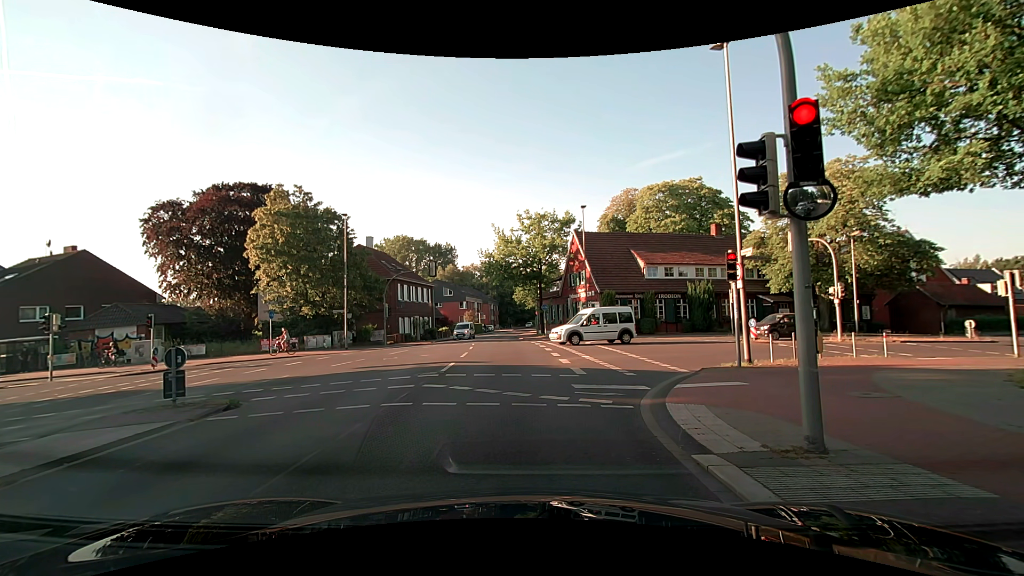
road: secondary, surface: asphalt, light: Day
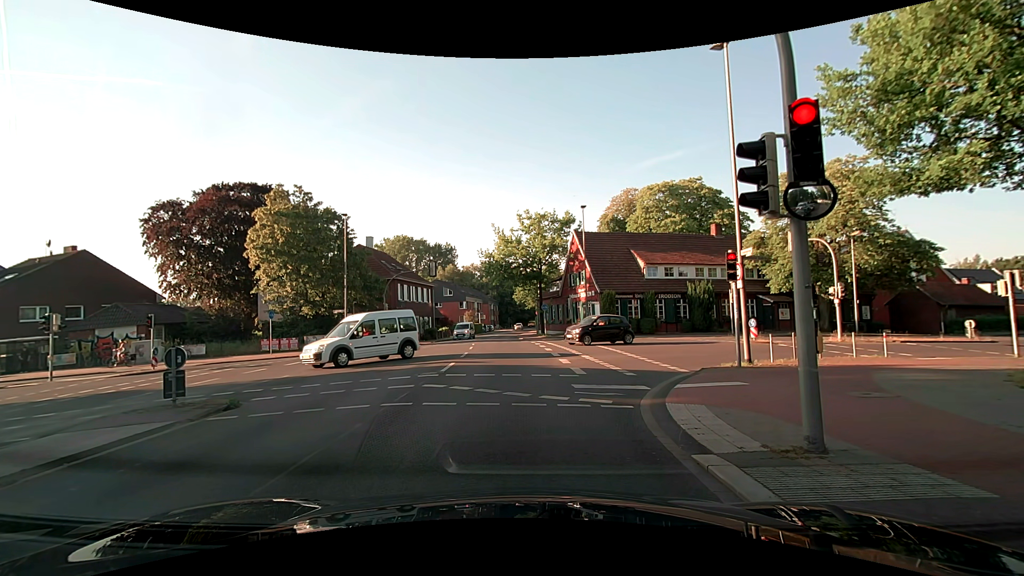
(0.0, 0.0) m; 0°
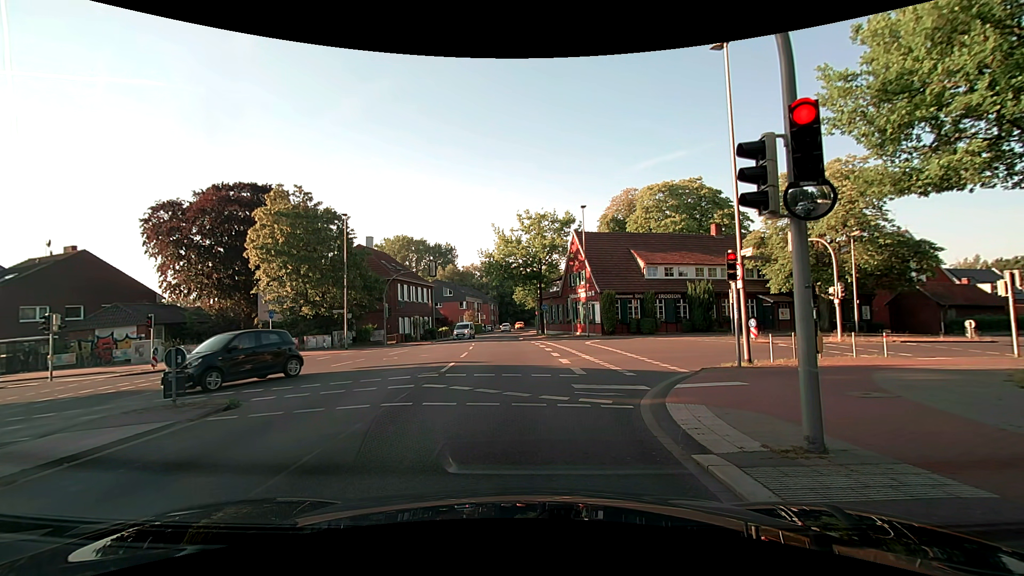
(0.0, 0.0) m; 0°
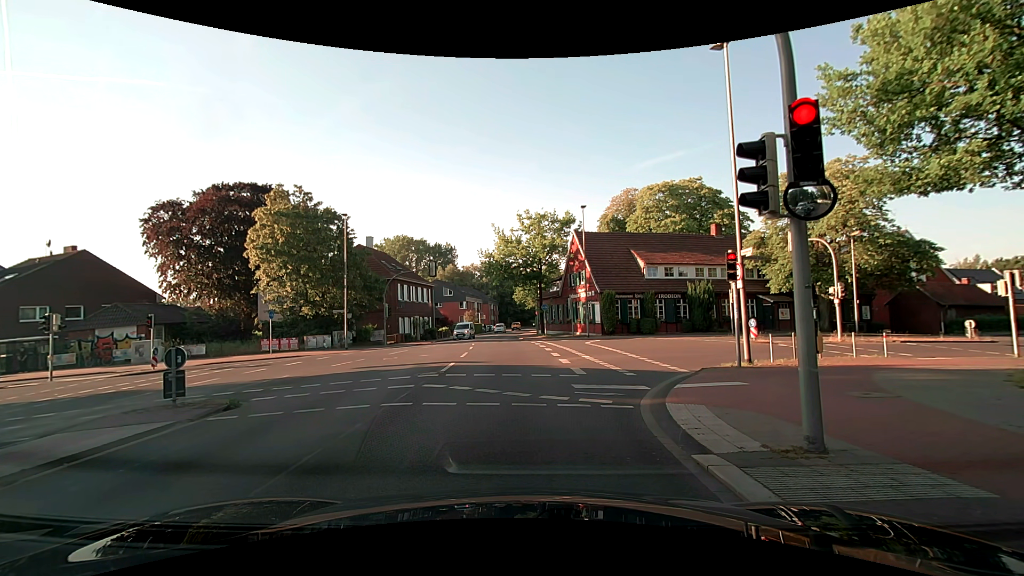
(0.0, 0.0) m; 0°
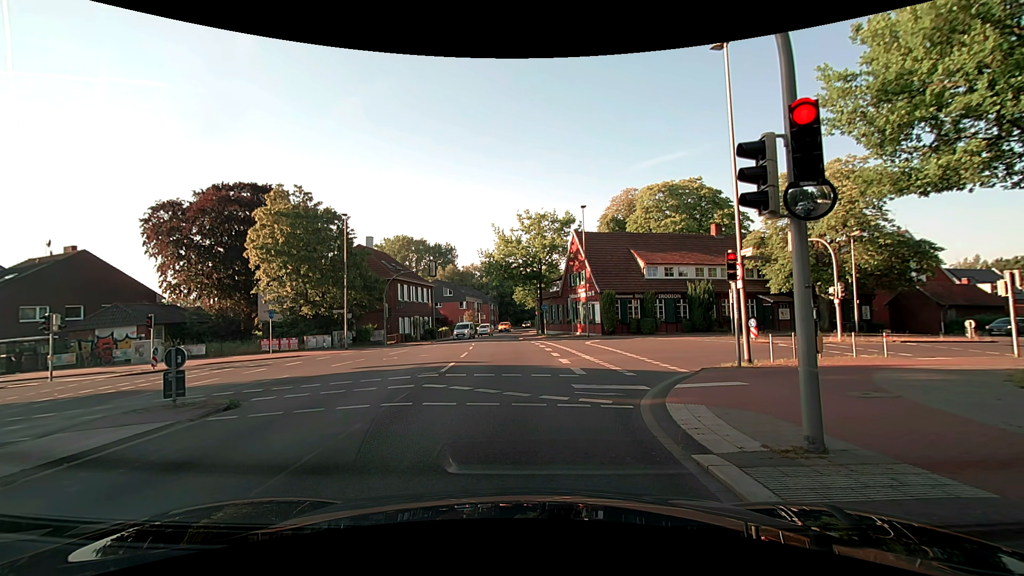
(0.0, 0.0) m; 0°
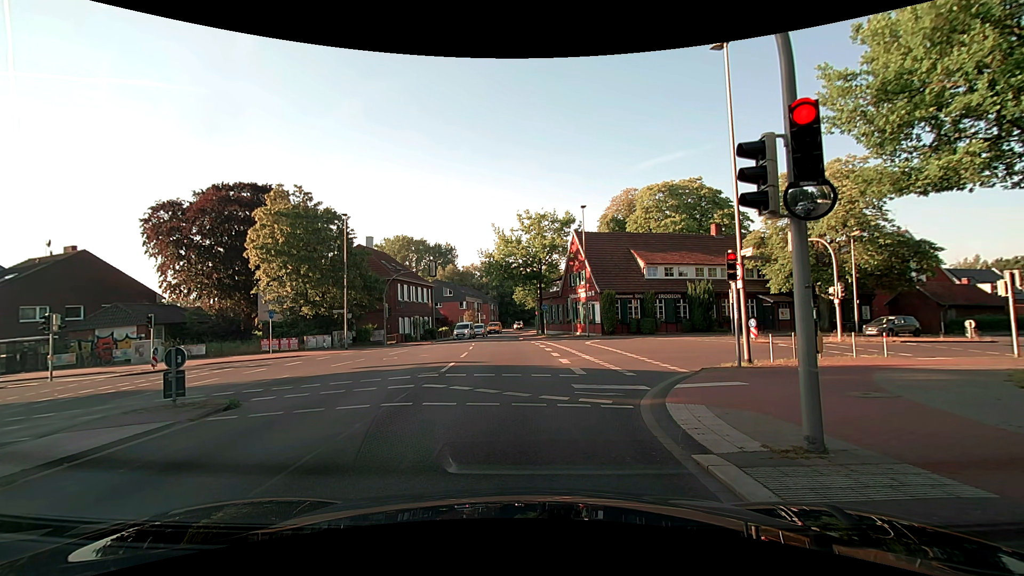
(0.0, 0.0) m; 0°
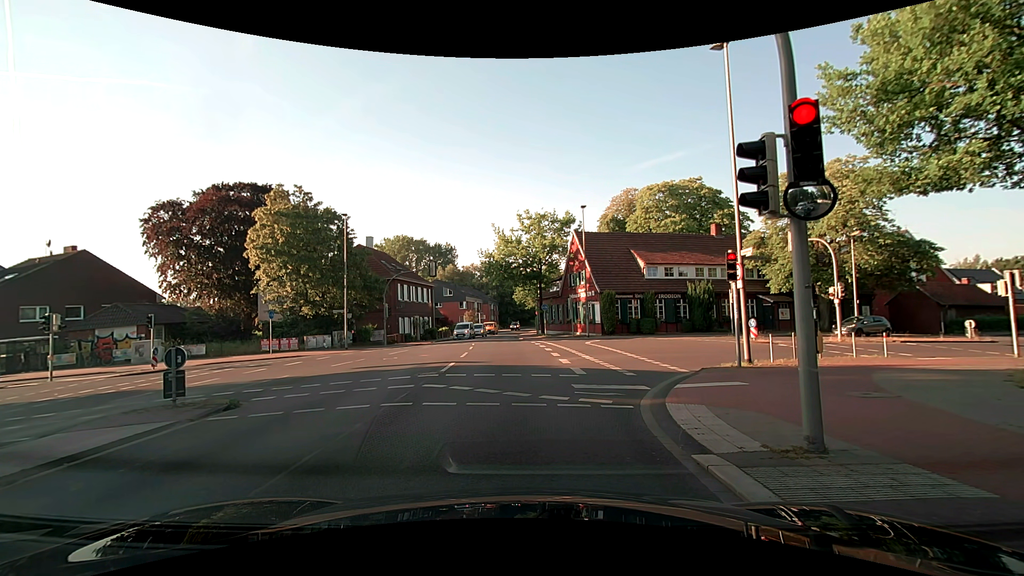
(0.0, 0.0) m; 0°
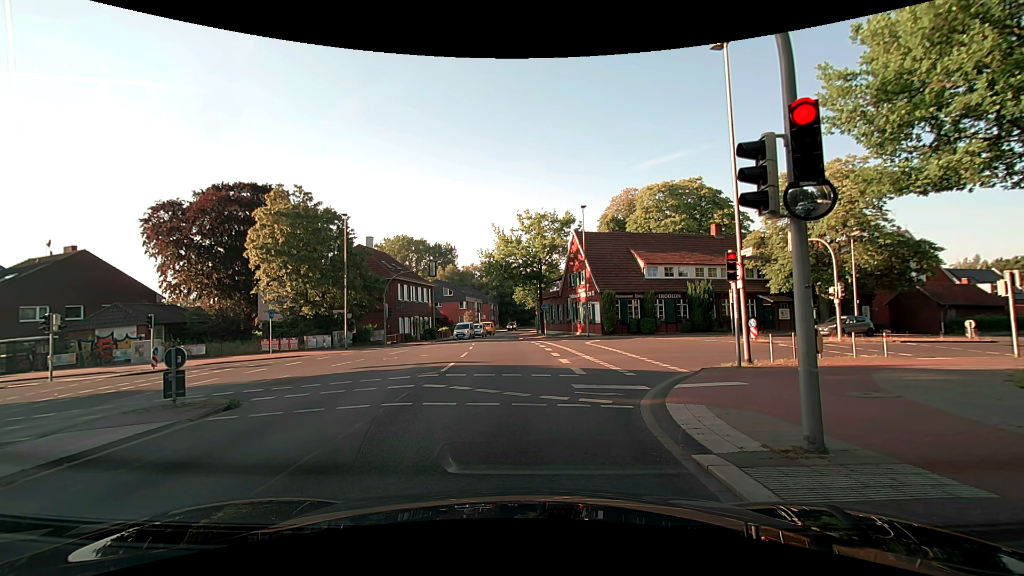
(0.0, 0.0) m; 0°
(0, +10) (0, +20) (-1, +30) (-2, +40) (-3, +50) (-3, +60) (-3, +70) (-2, +80) (-1, +90) (0, +100) m
